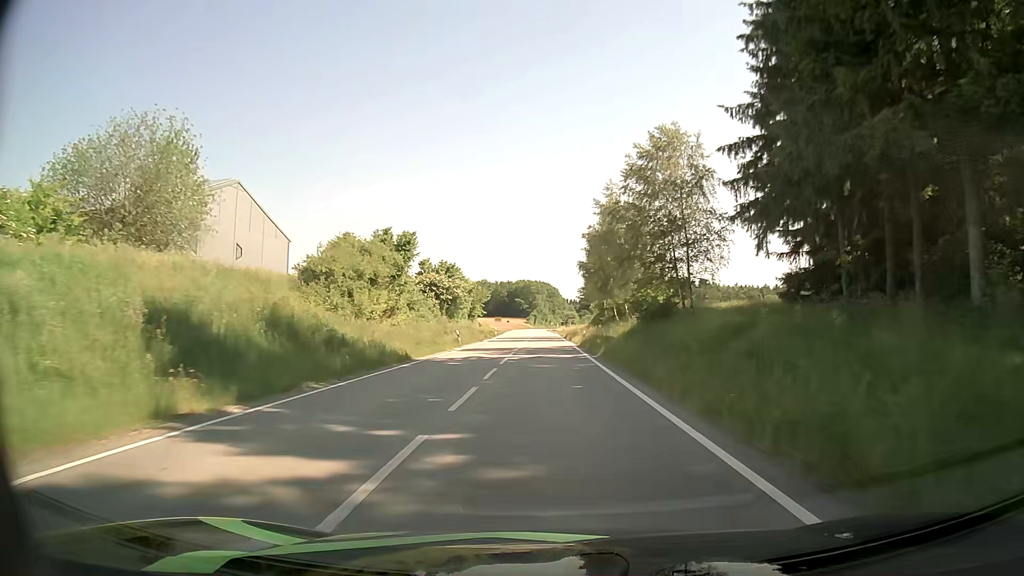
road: secondary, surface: asphalt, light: Day
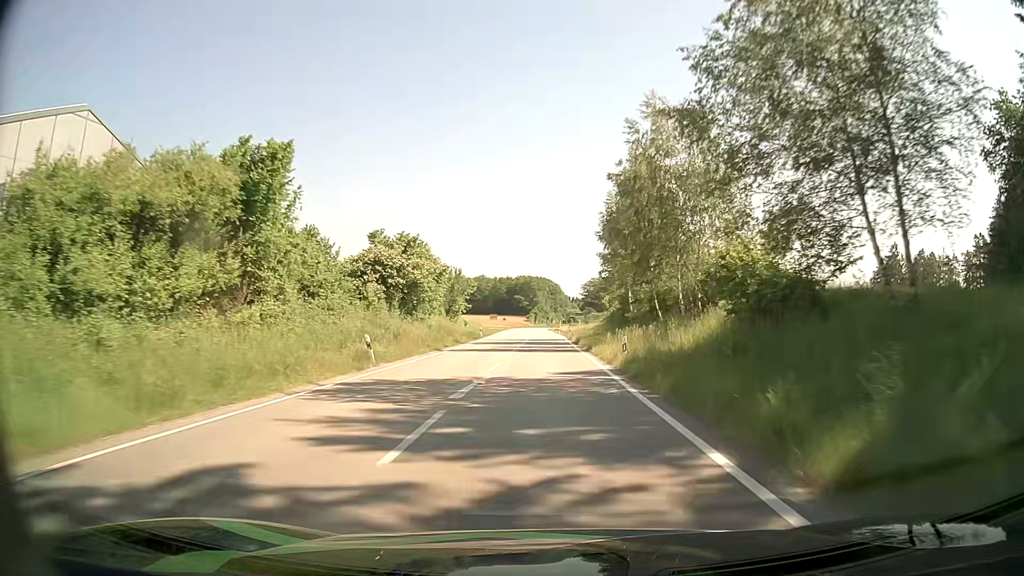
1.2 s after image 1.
(0.0, +22.2) m; 0°
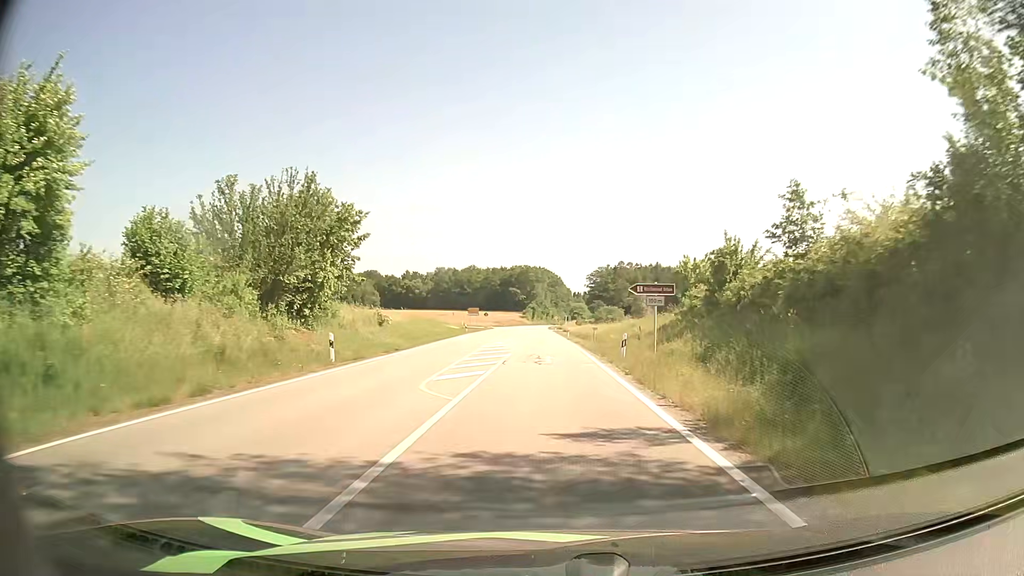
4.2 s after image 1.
(-0.1, +49.9) m; 0°
(0, +10) (0, +20) (0, +30) (-1, +40) (-2, +50) (-2, +60) (-3, +70) (-3, +80) (-3, +90) (-3, +100) m
